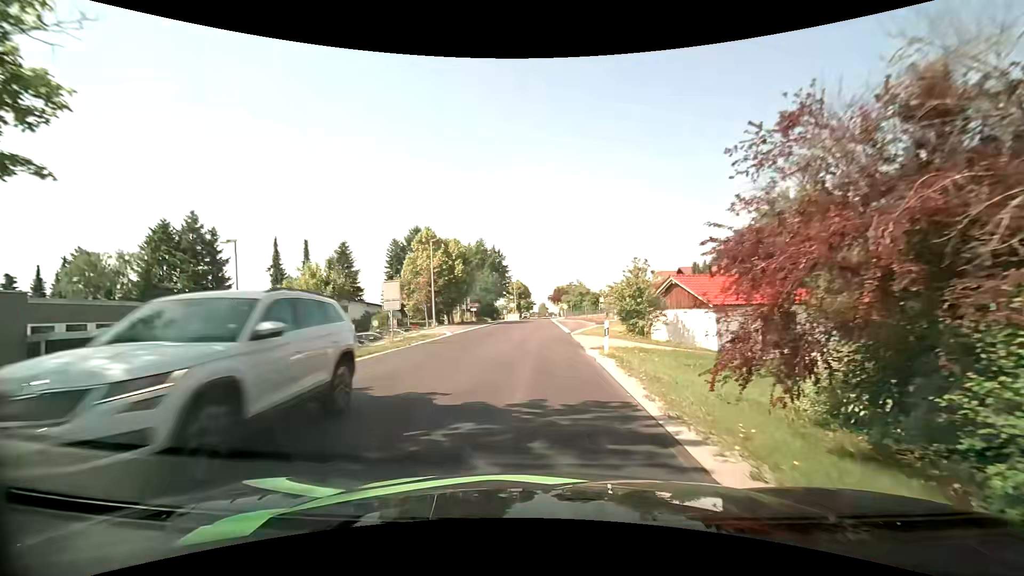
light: Day
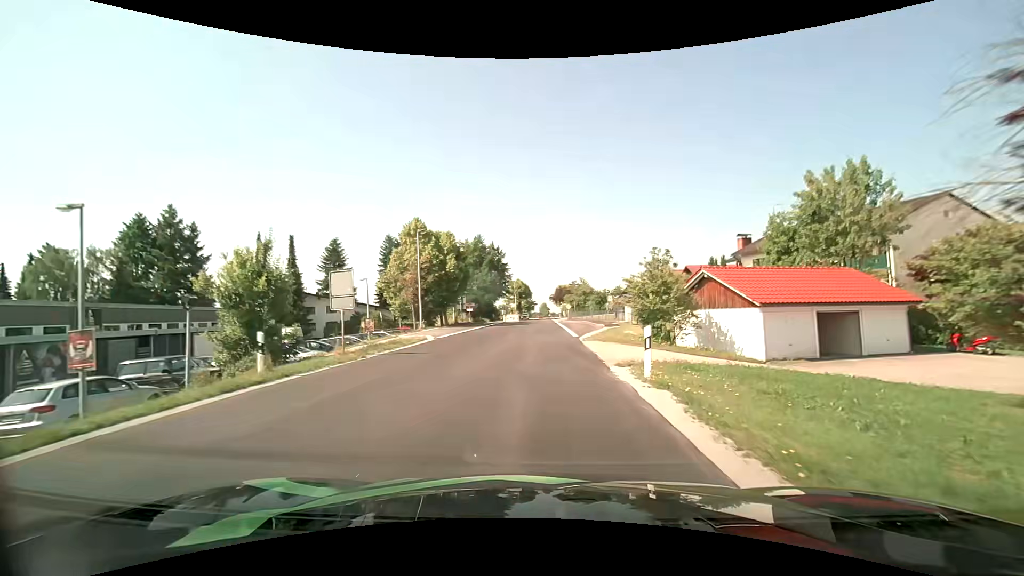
(0.0, +5.7) m; -1°
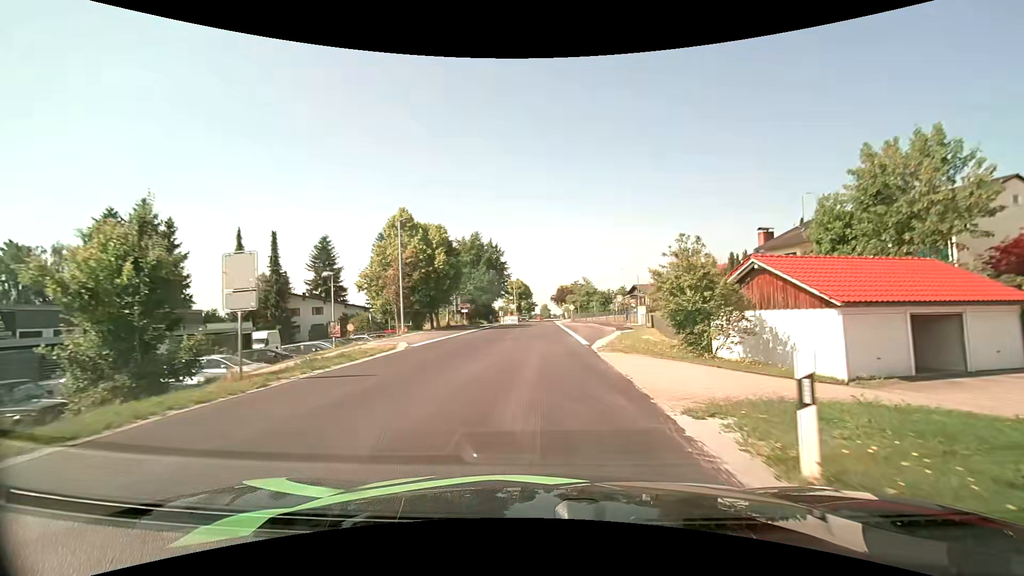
(0.0, +5.7) m; 0°
(0, +10) (0, +20) (0, +30) (0, +40) (0, +50) (0, +60) (0, +70) (0, +80) (0, +90) (+1, +100) m
